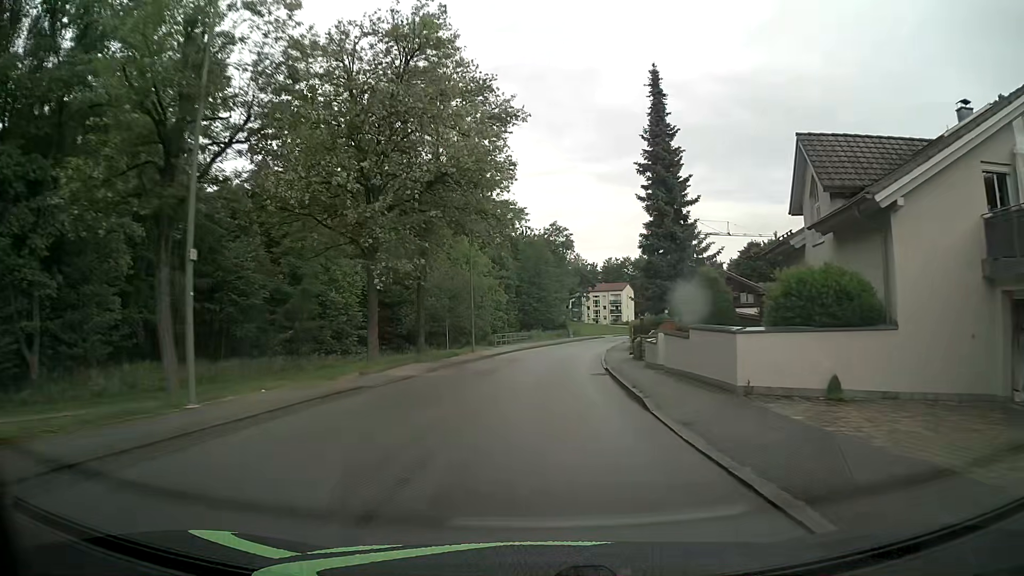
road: unclassified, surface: asphalt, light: Day
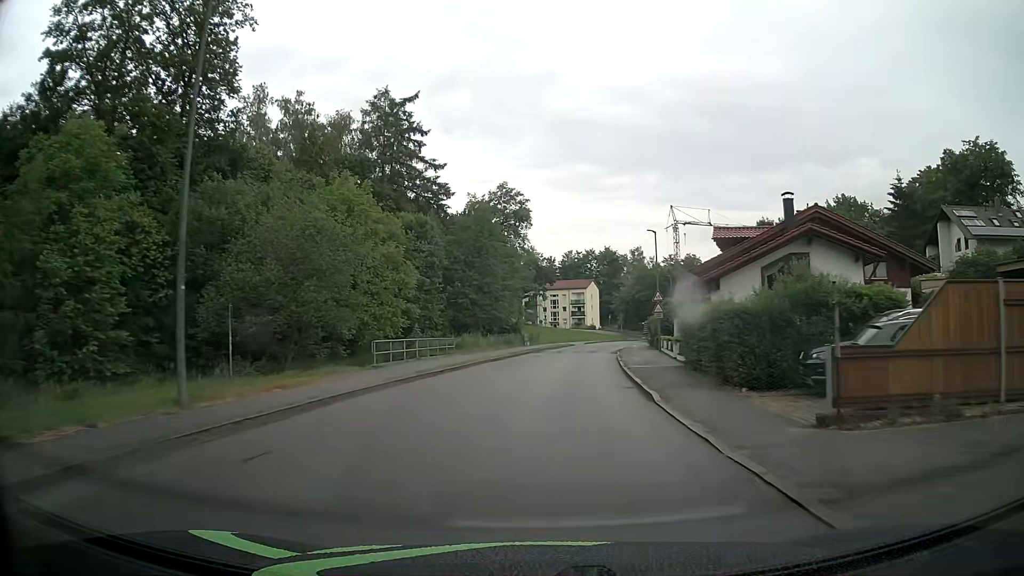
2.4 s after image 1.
(+1.0, +31.8) m; +3°
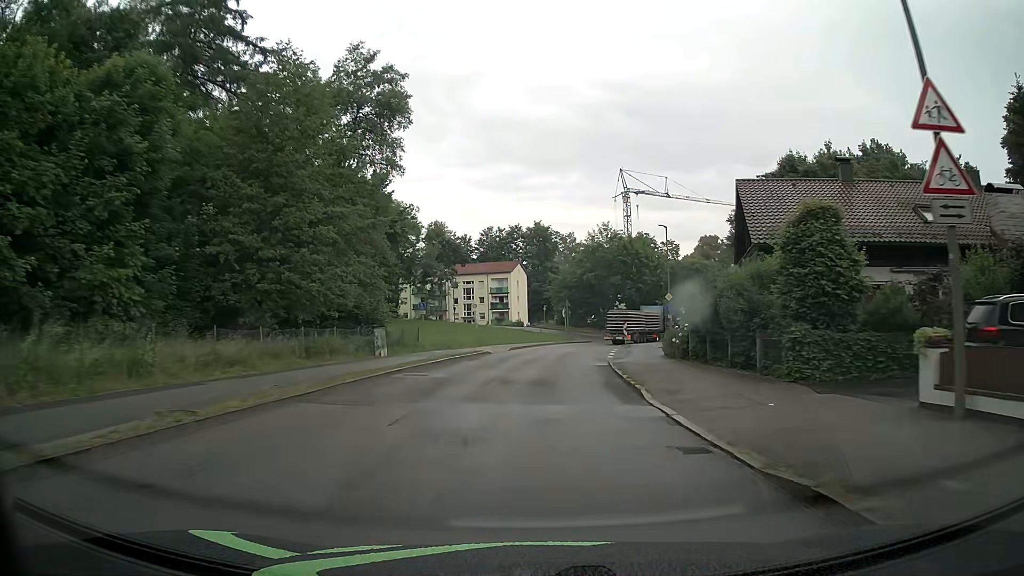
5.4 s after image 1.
(+3.1, +37.9) m; +8°
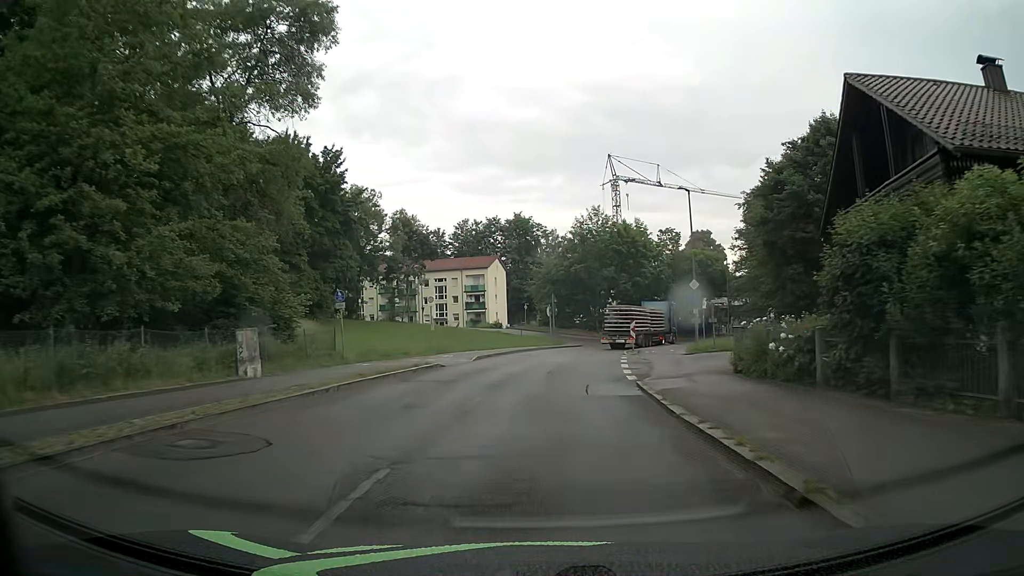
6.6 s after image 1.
(+0.2, +12.4) m; +1°
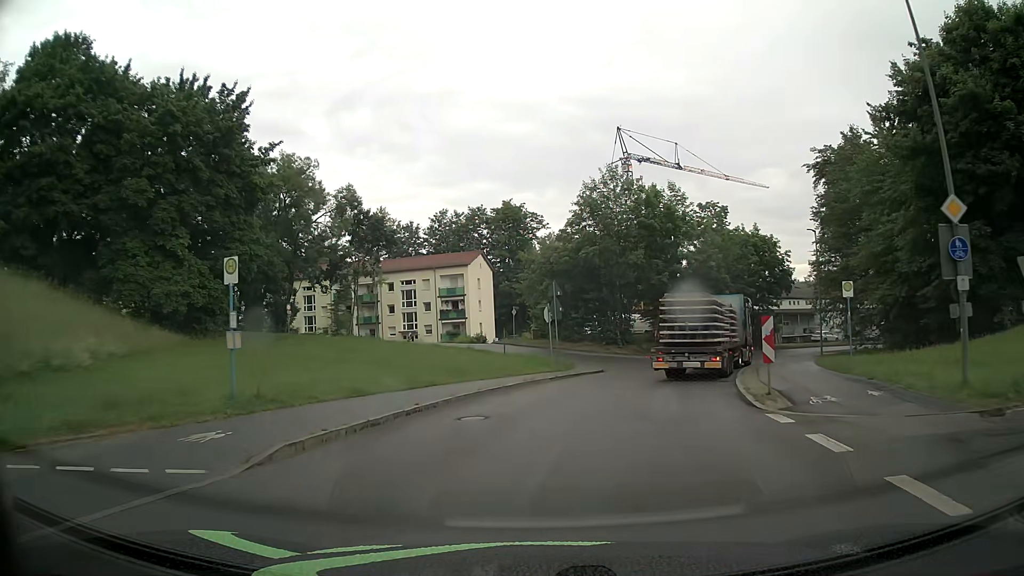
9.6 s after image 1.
(+0.4, +23.2) m; 0°
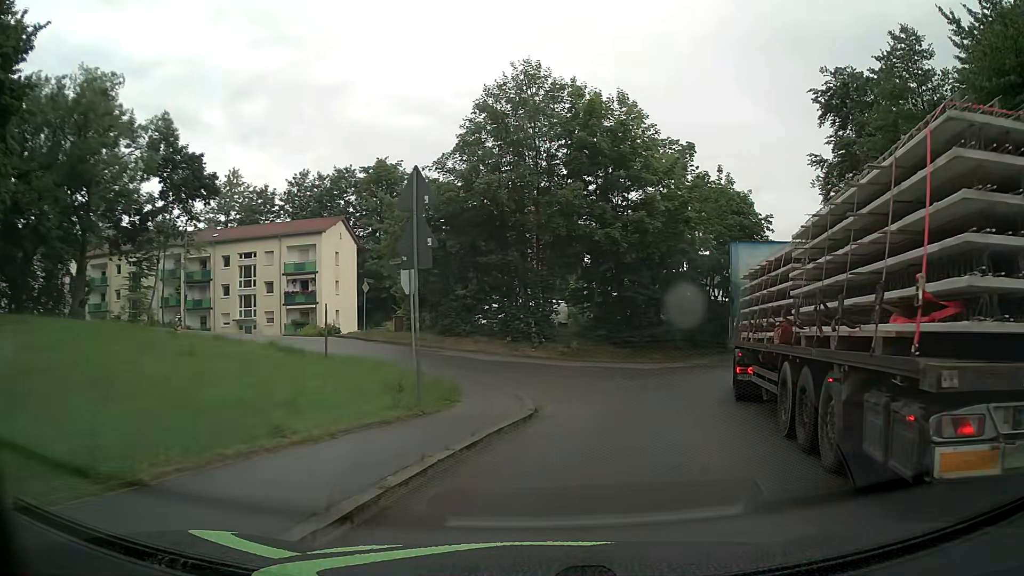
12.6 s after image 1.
(+0.9, +19.9) m; +11°
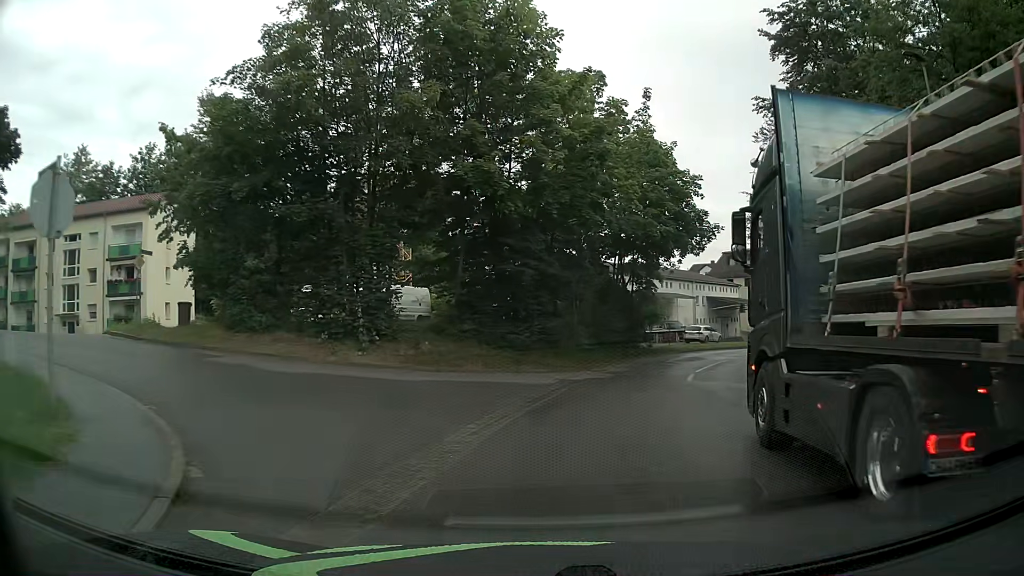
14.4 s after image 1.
(+1.0, +11.2) m; +10°
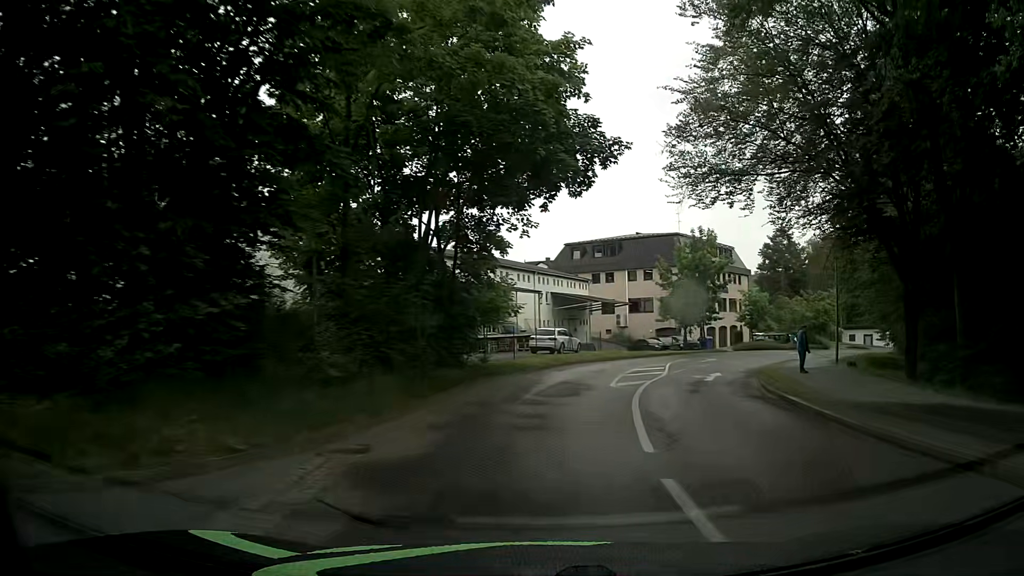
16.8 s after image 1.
(+1.7, +15.9) m; +15°
(+1, +10) (+3, +20) (+7, +29) (+11, +38) (+16, +47) (+23, +54) (+30, +61) (+38, +67) (+47, +72) (+56, +77) m
